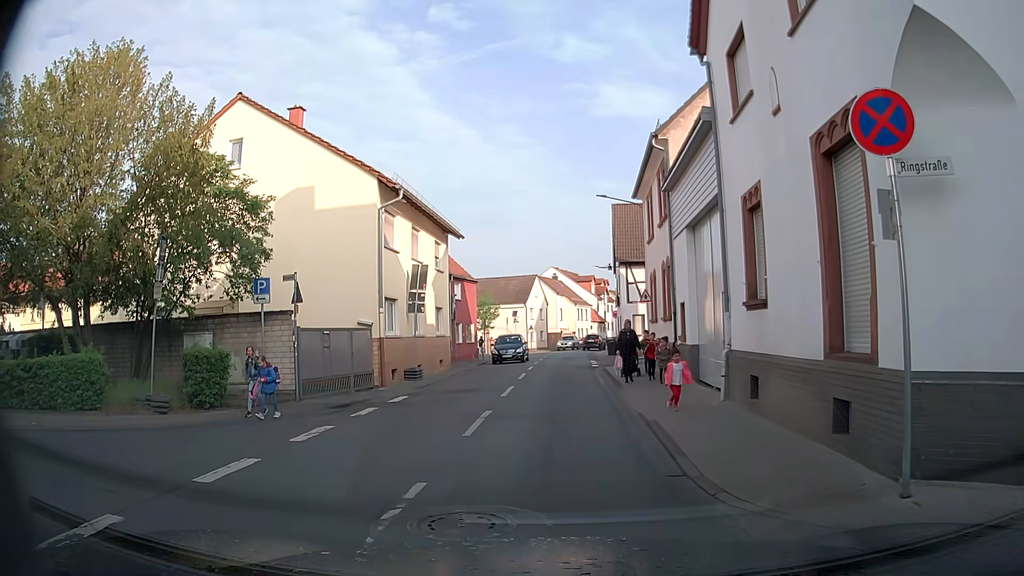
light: Day
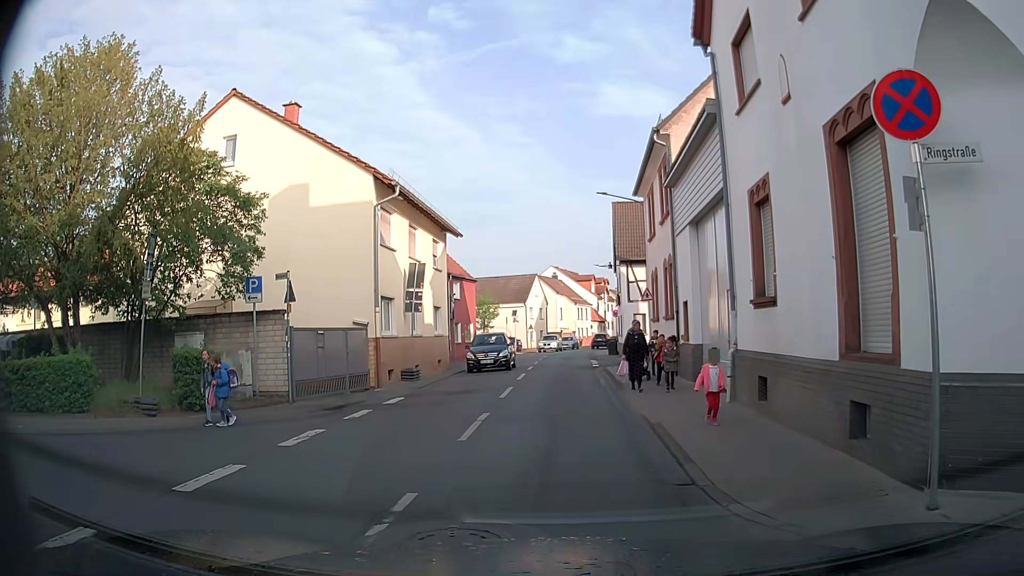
(0.0, +0.4) m; 0°
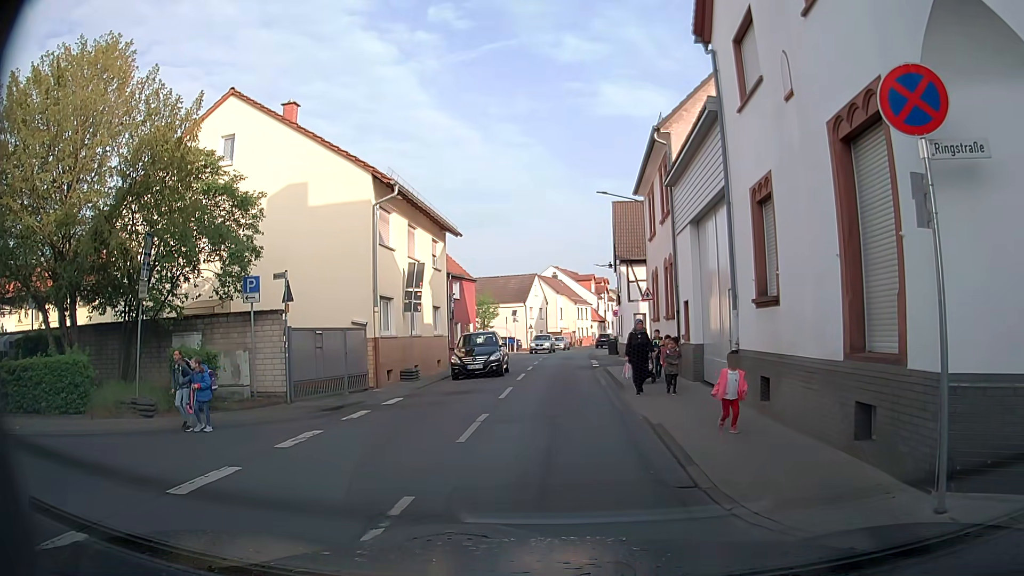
(0.0, +0.1) m; 0°
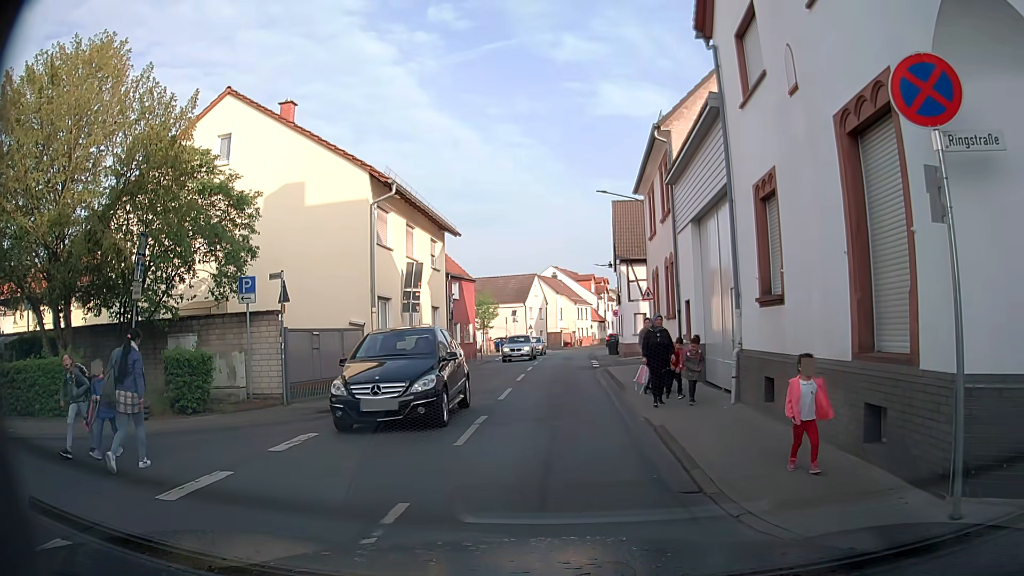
(0.0, +0.2) m; 0°
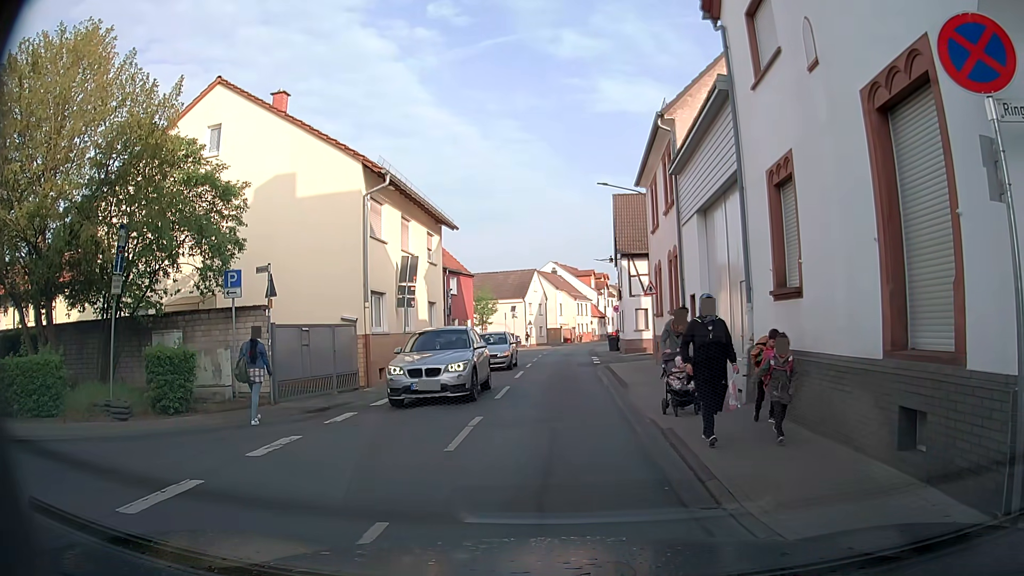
(0.0, +0.7) m; 0°
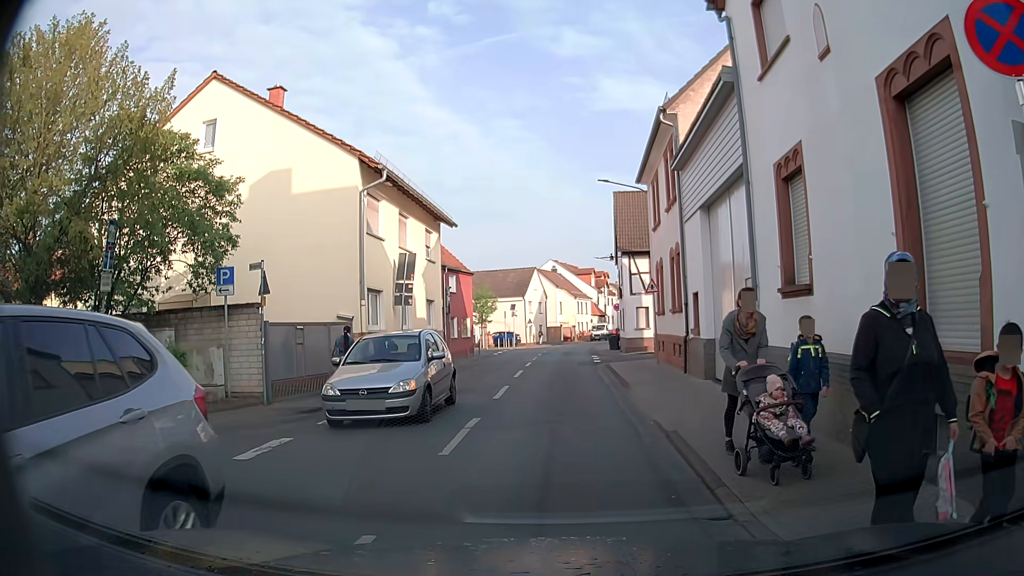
(0.0, +0.4) m; 0°
